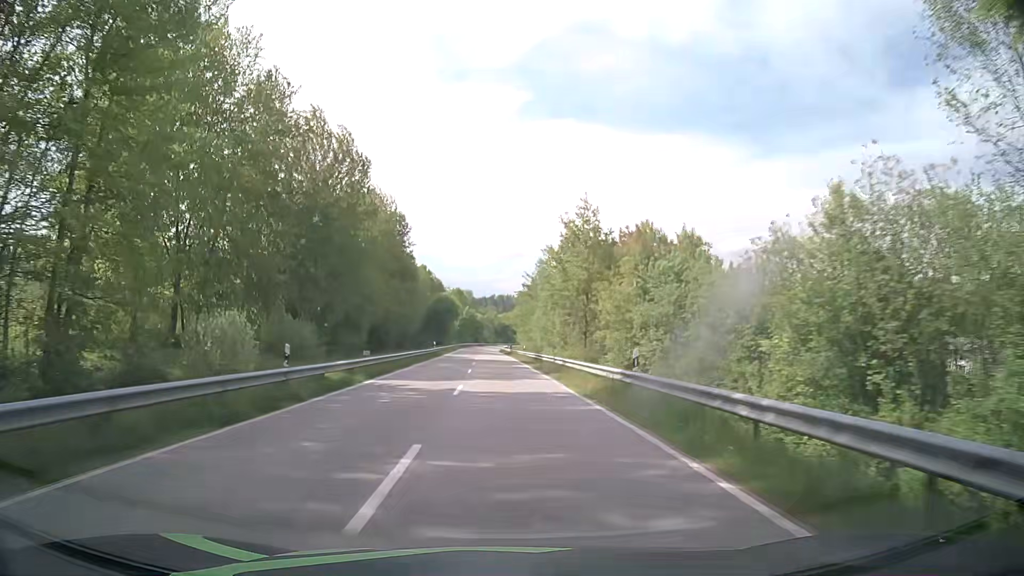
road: secondary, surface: asphalt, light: Day
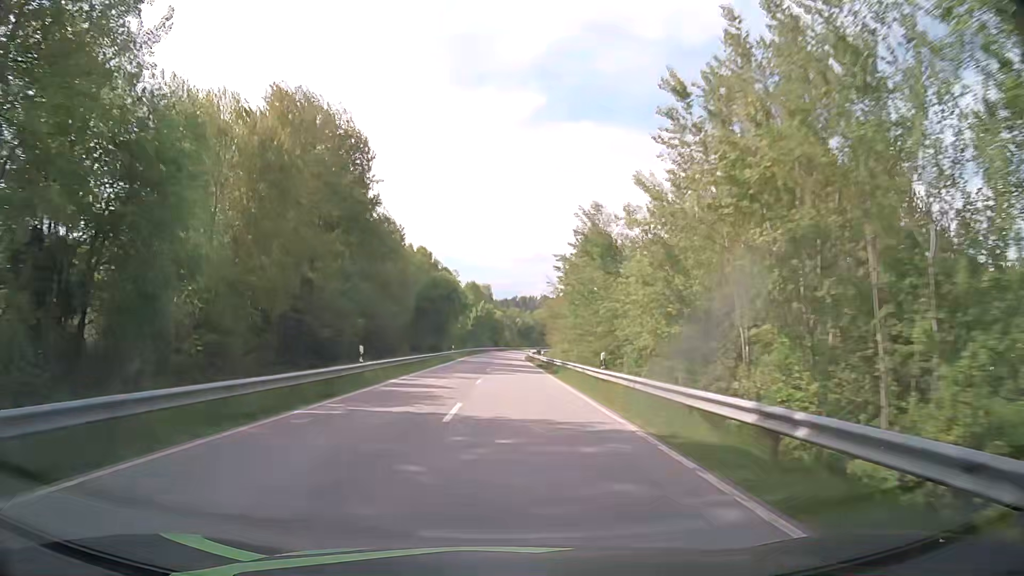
(-0.6, +40.7) m; -2°
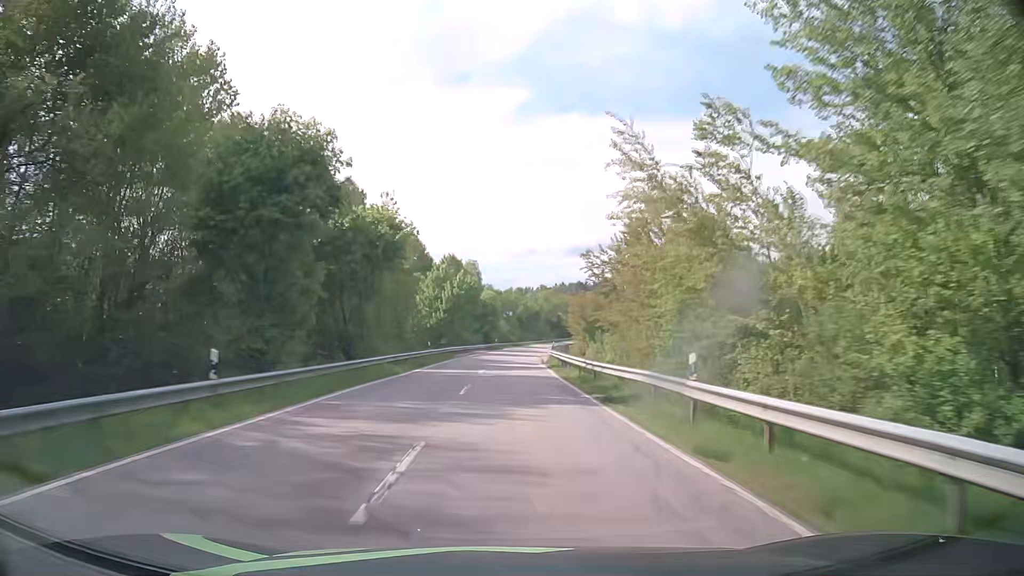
(+0.2, +56.1) m; 0°
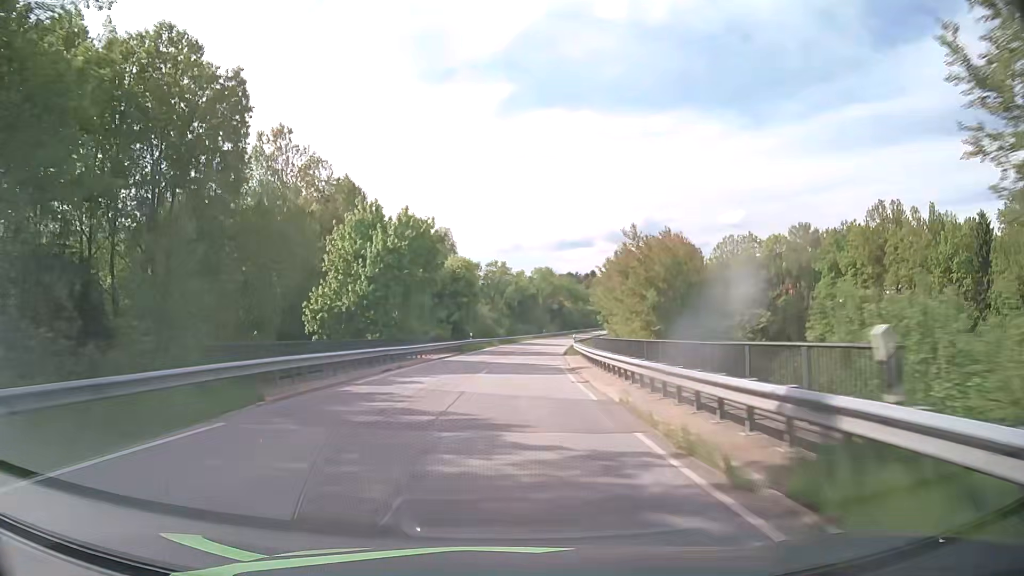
(+0.2, +42.6) m; +1°
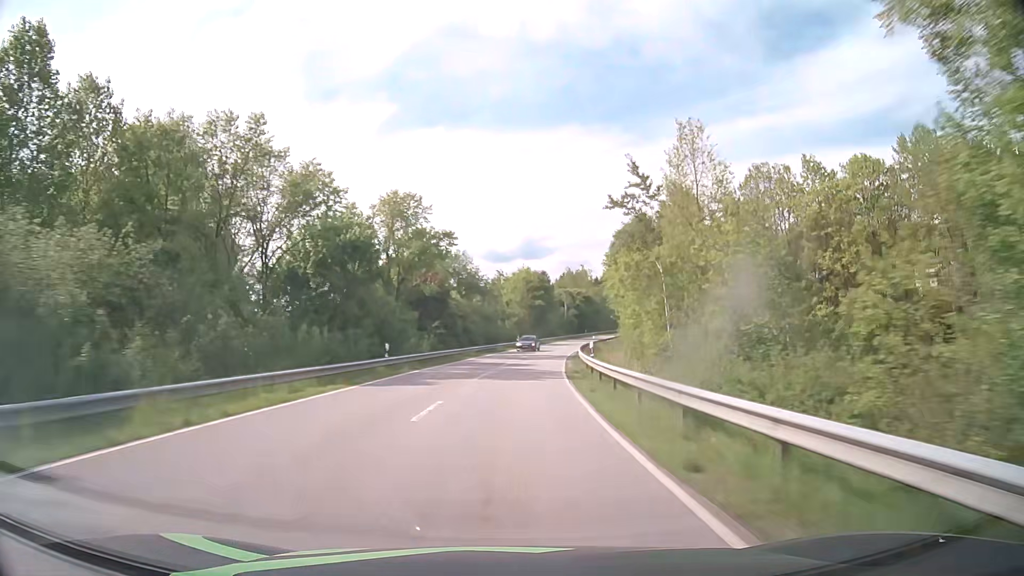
(+5.2, +72.6) m; +10°
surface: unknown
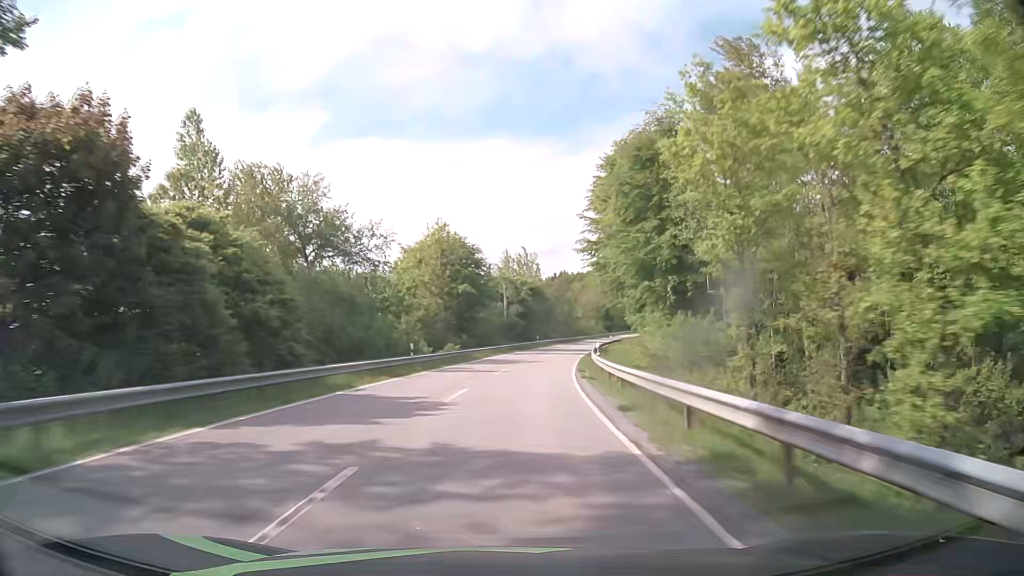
(+2.4, +44.8) m; +6°
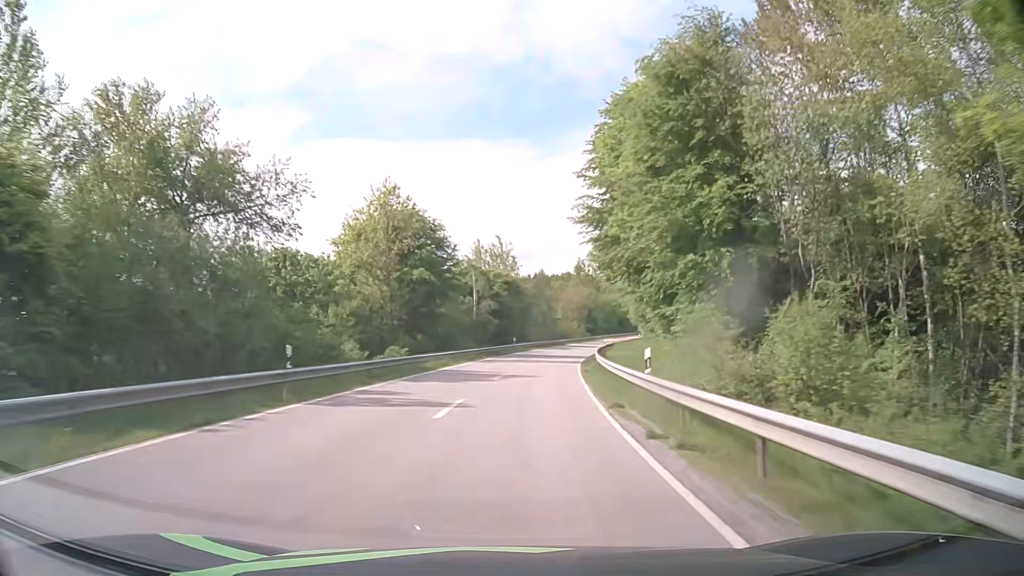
(+0.3, +15.1) m; +2°
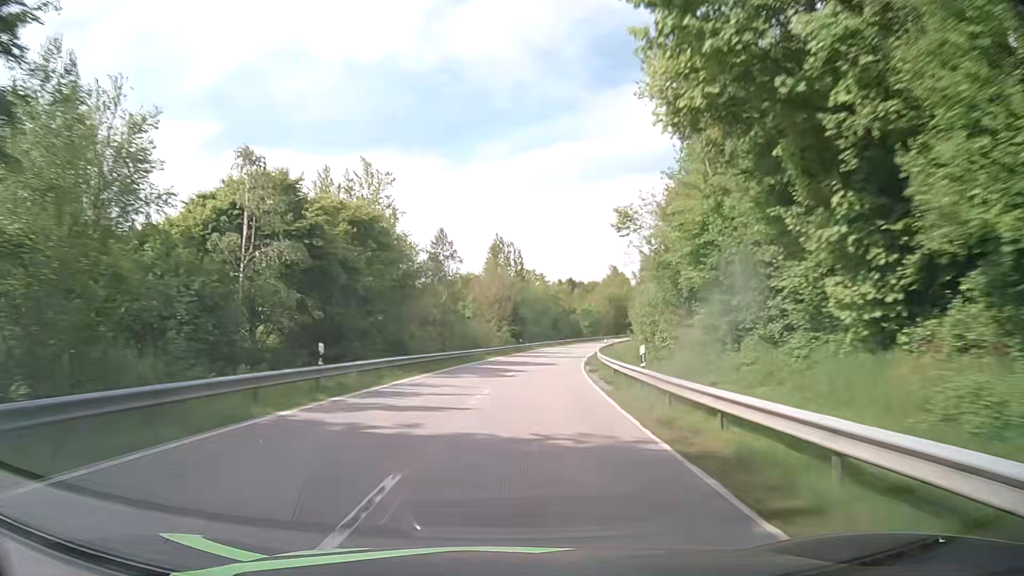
(+3.2, +45.7) m; +8°
(0, +10) (0, +20) (+1, +30) (+2, +40) (+4, +50) (+5, +60) (+7, +69) (+9, +79) (+12, +89) (+14, +99) m
